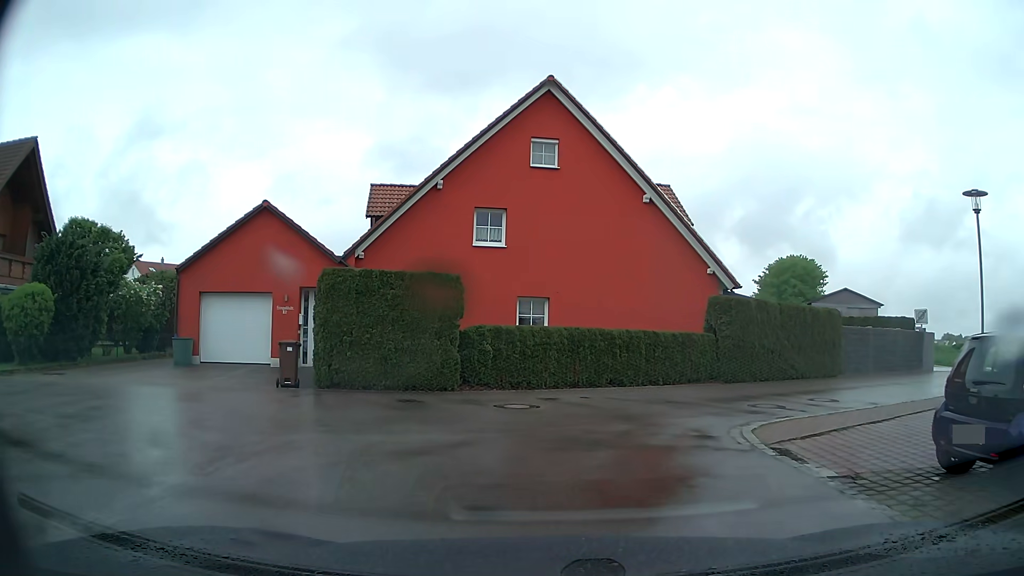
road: residential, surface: asphalt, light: Day
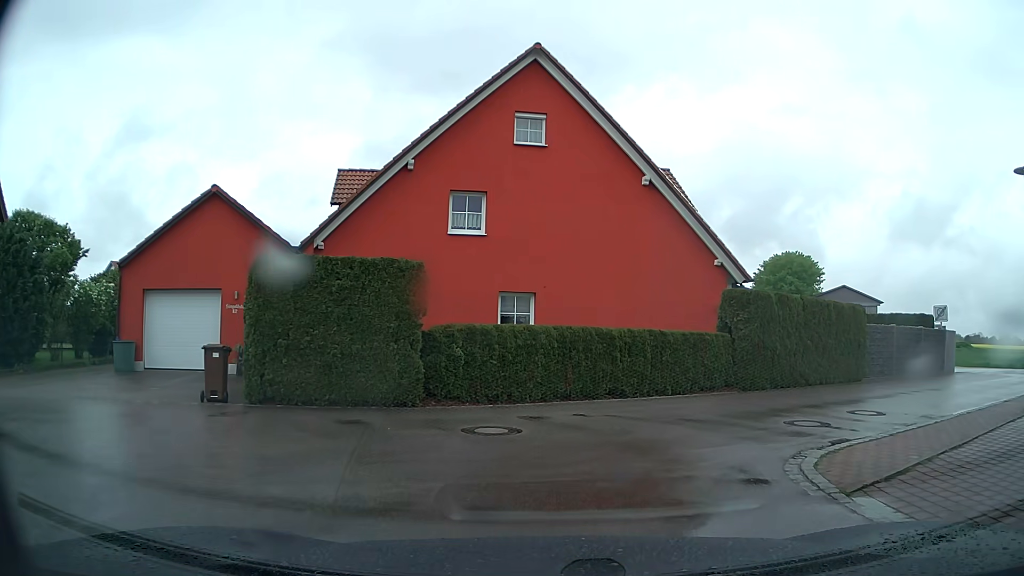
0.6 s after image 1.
(0.0, +2.8) m; 0°
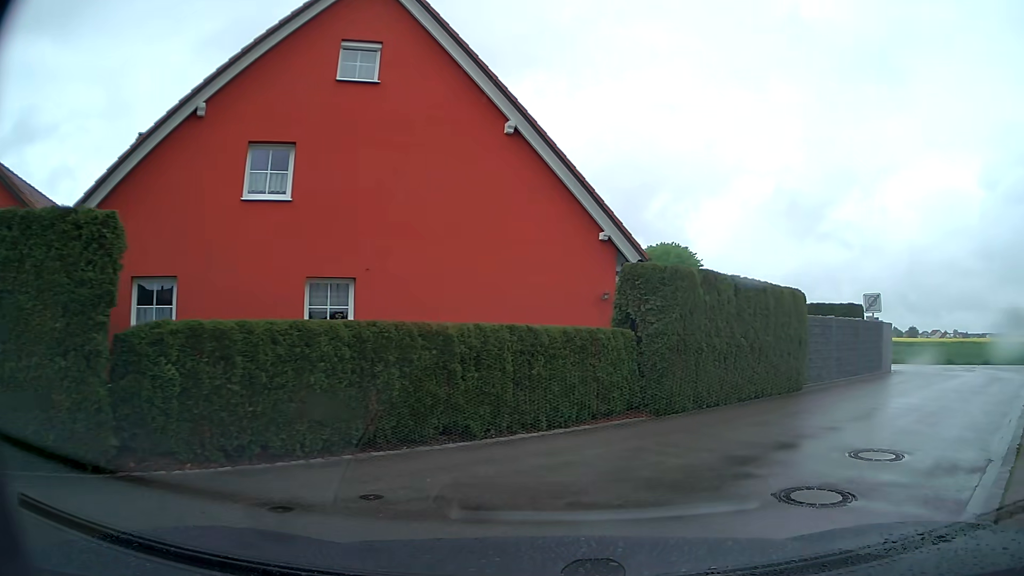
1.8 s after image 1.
(+0.5, +5.2) m; +12°
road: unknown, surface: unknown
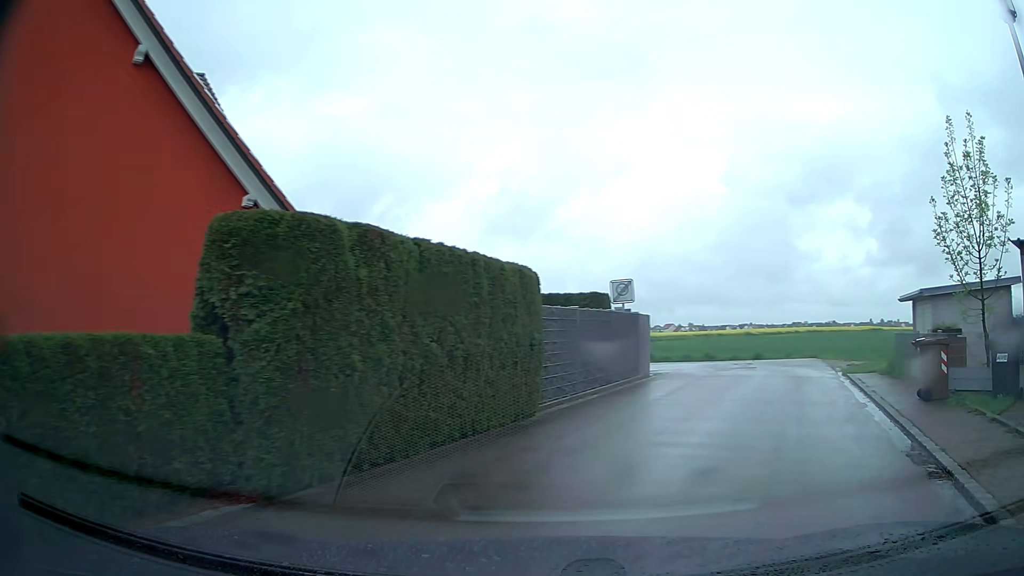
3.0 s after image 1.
(+1.0, +4.9) m; +24°
